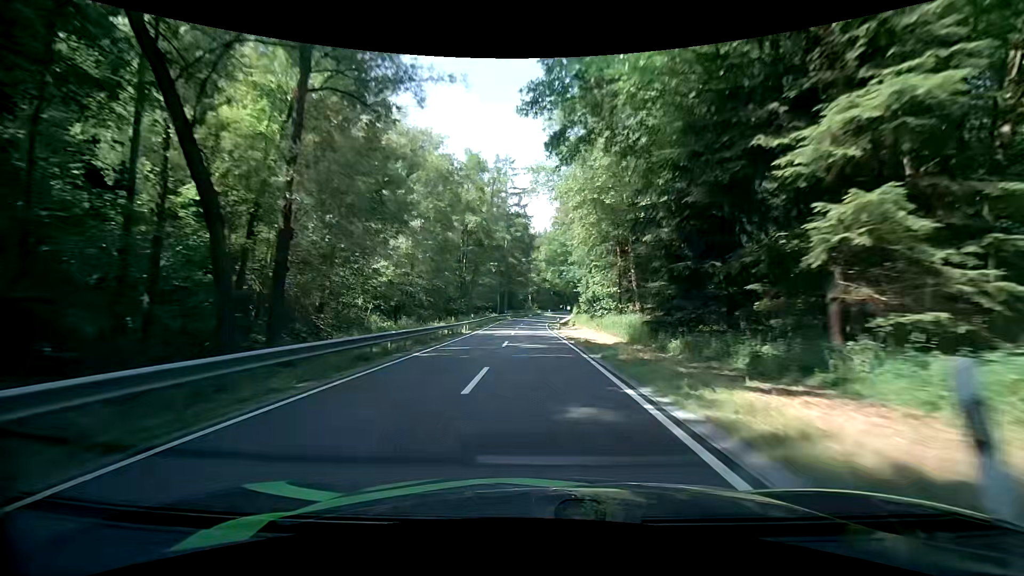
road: secondary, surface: asphalt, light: Day
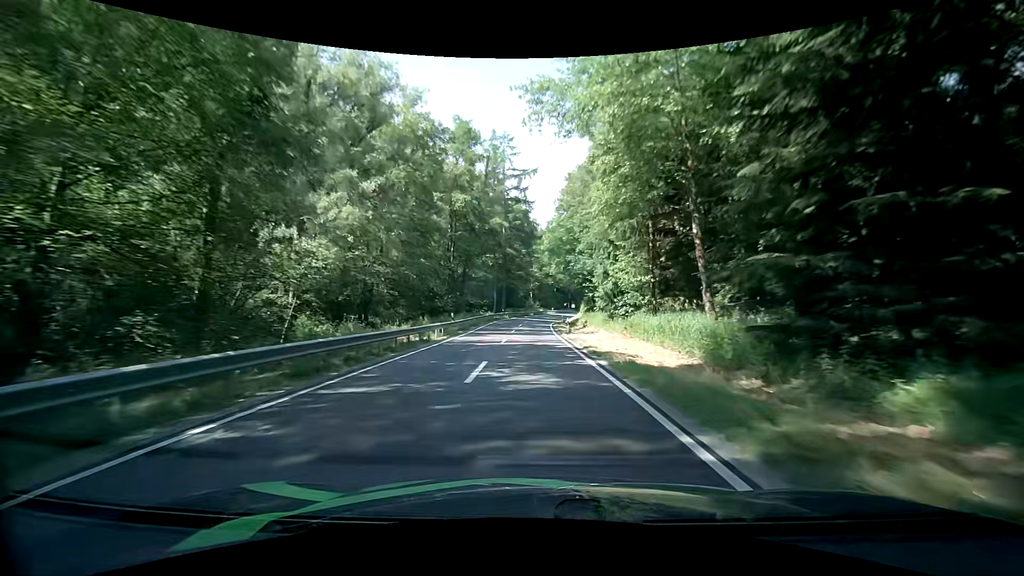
(-0.1, +10.9) m; -1°
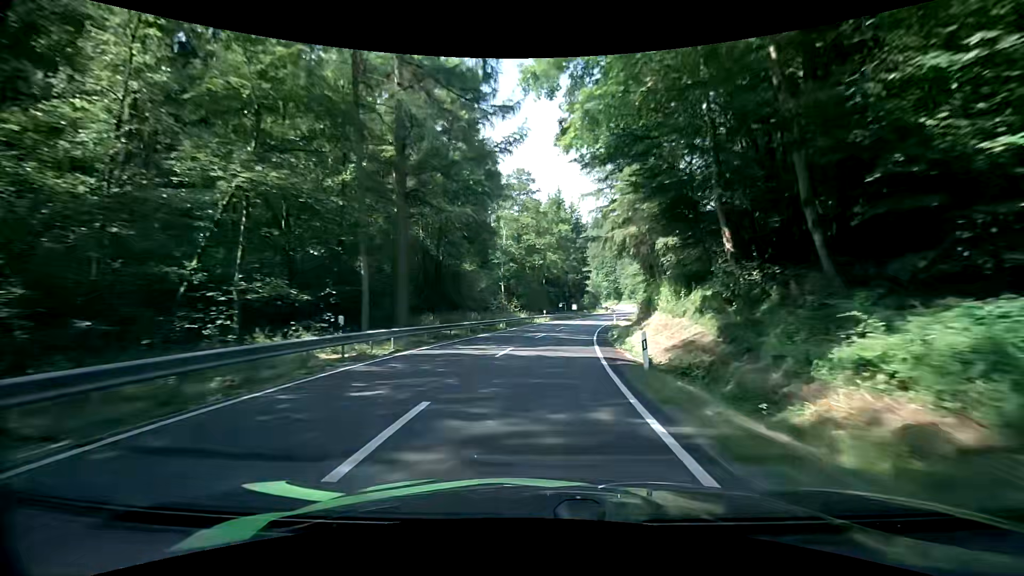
(+0.1, +54.0) m; +2°
(0, +10) (+1, +20) (+2, +30) (+3, +40) (+5, +50) (+7, +59) (+9, +69) (+12, +79) (+14, +88) (+17, +98) m
